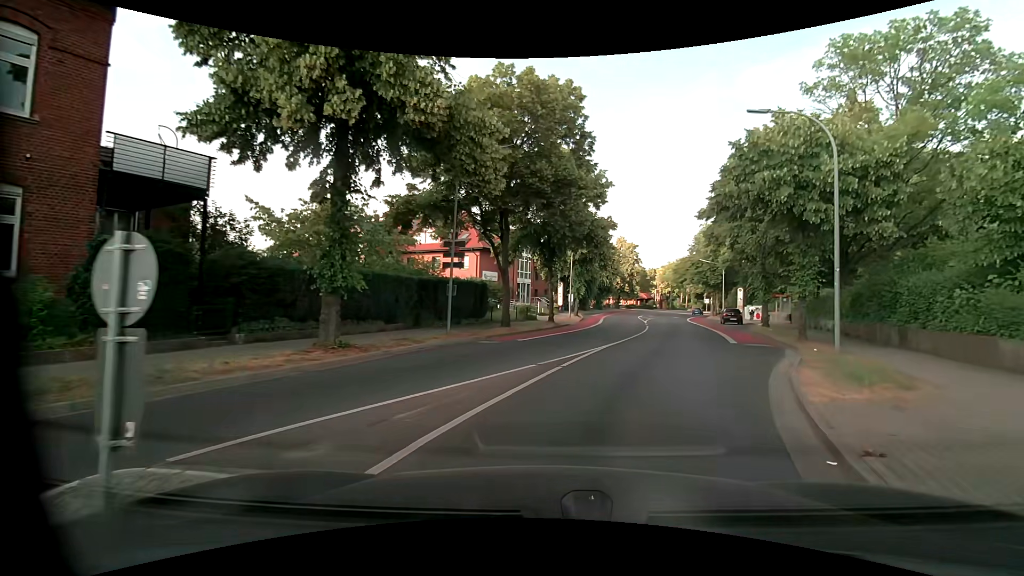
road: unclassified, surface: asphalt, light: Day
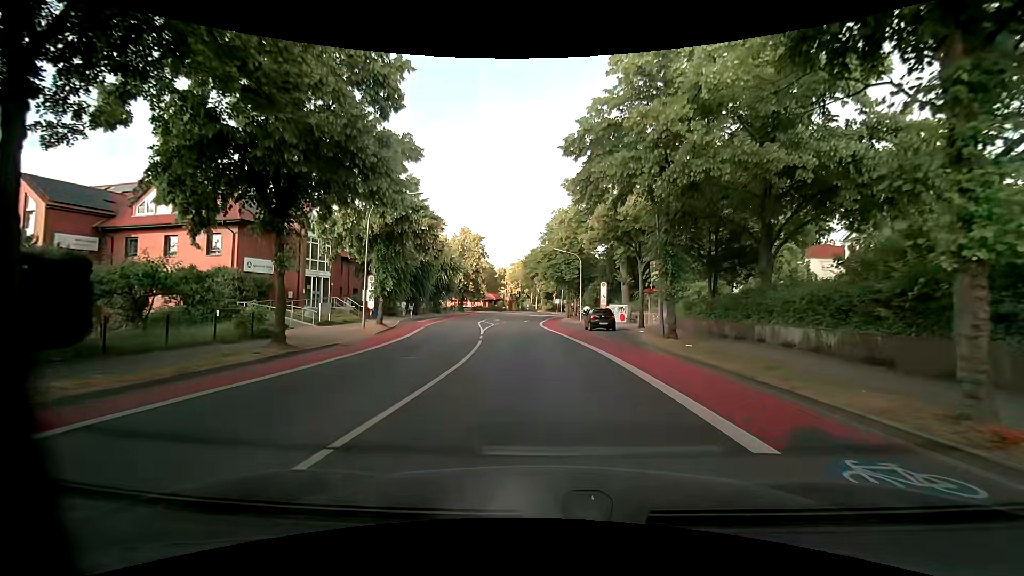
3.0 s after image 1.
(+3.6, +16.3) m; +17°
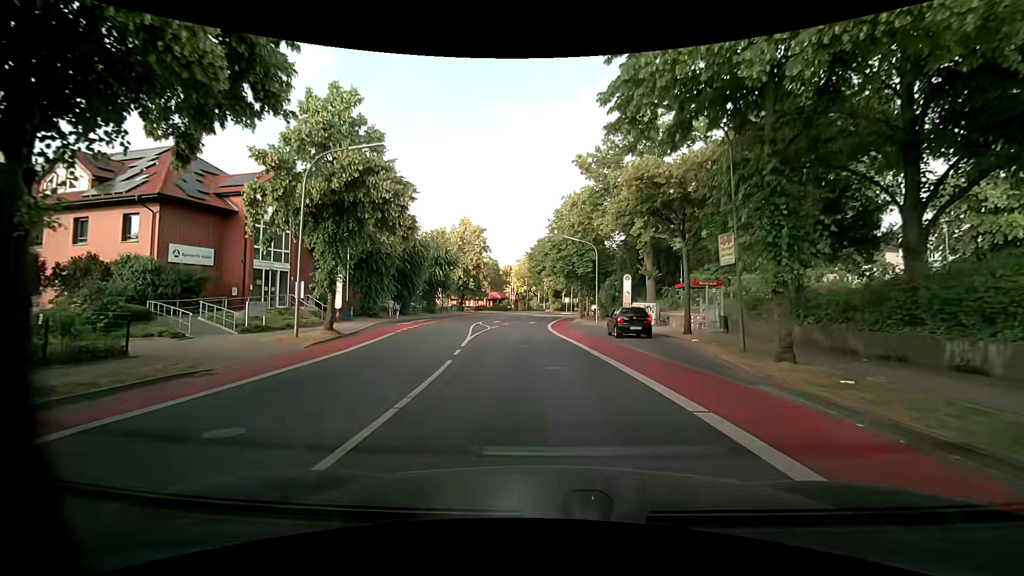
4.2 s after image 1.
(-0.1, +8.3) m; -1°
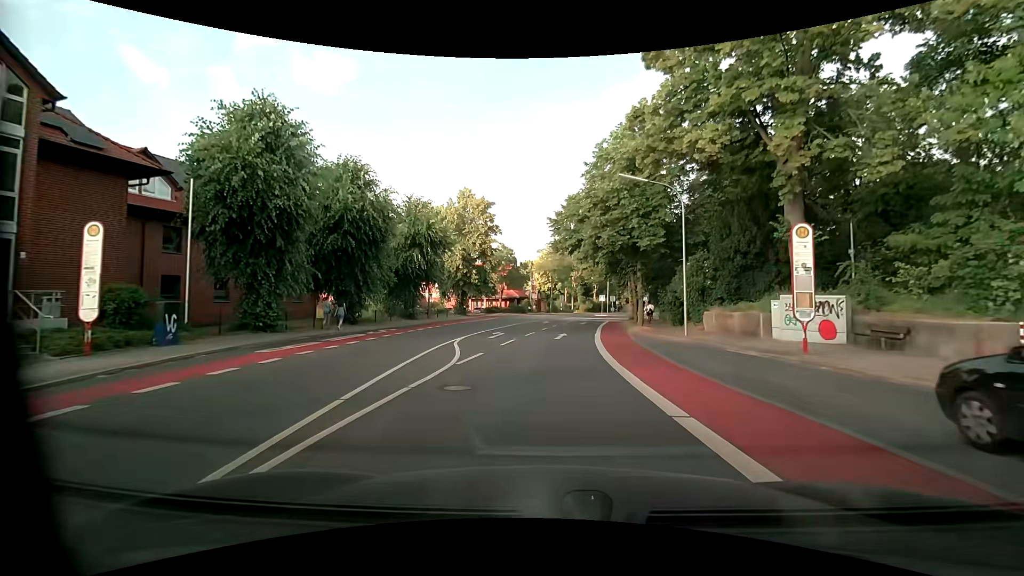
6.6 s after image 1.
(-0.8, +20.4) m; -3°
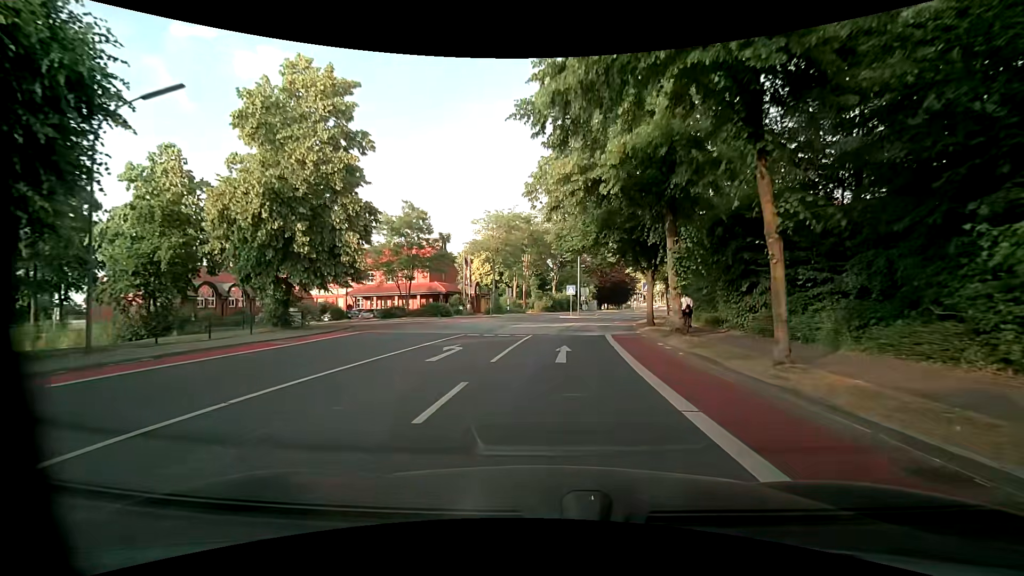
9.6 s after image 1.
(+1.3, +29.8) m; +5°
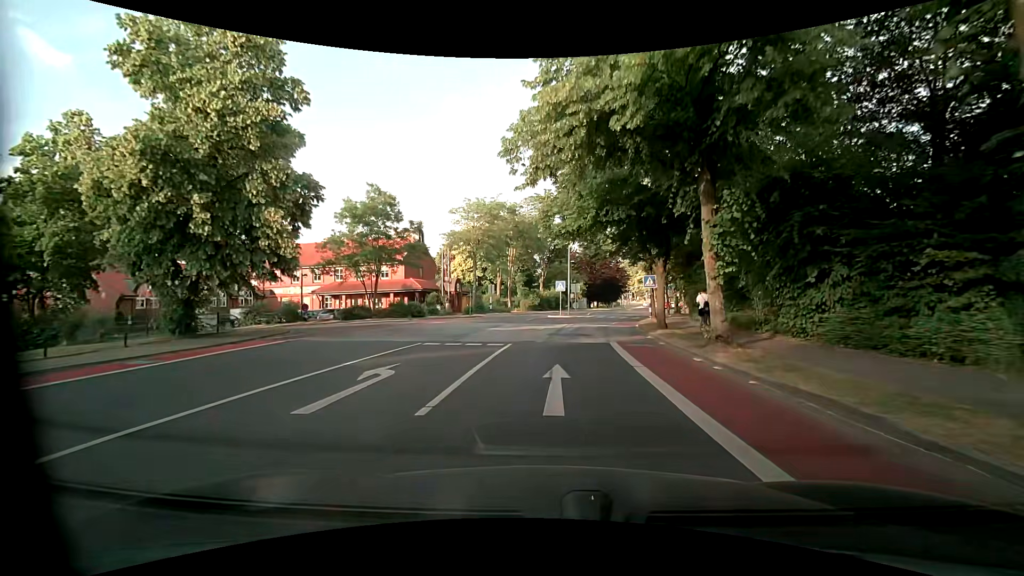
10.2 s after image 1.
(+0.1, +5.8) m; +2°
